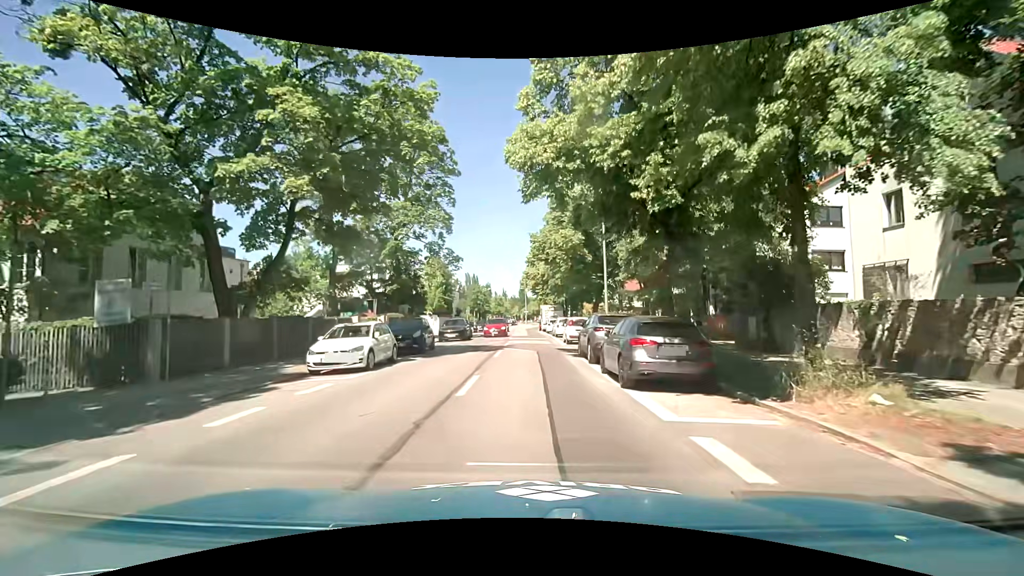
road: secondary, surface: asphalt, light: Day
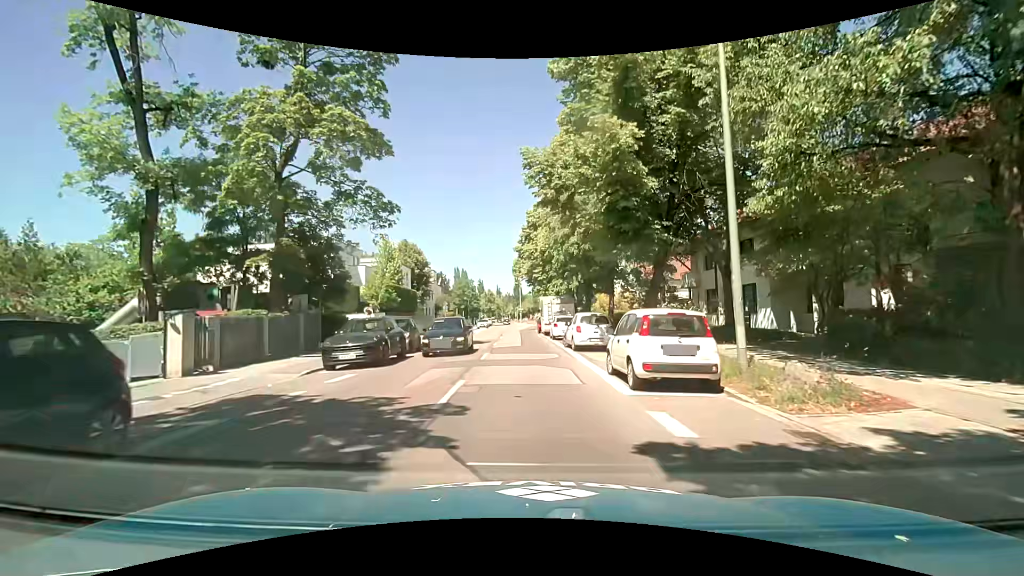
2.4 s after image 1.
(+0.2, +18.5) m; -1°
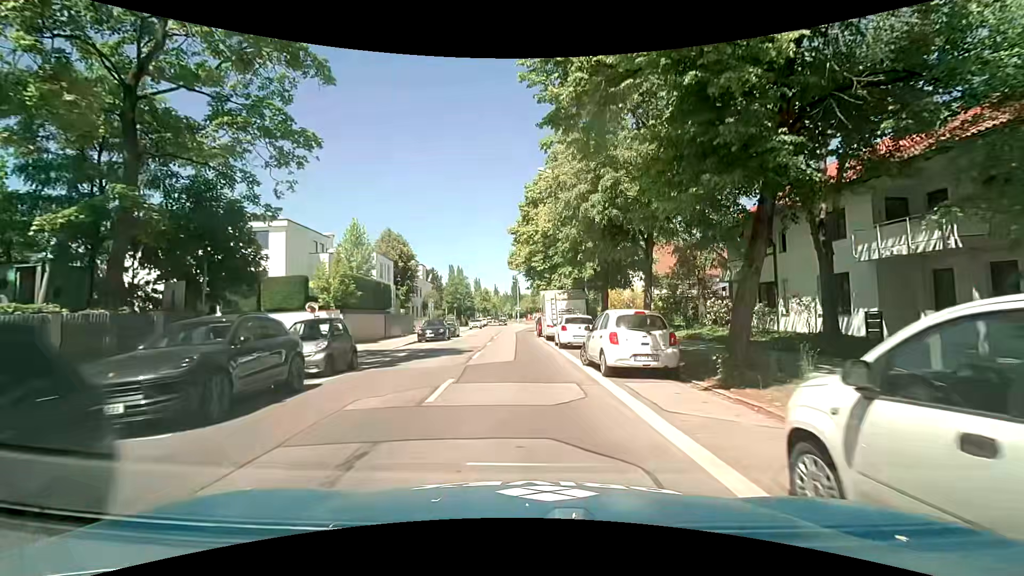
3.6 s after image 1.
(+0.2, +8.4) m; +2°
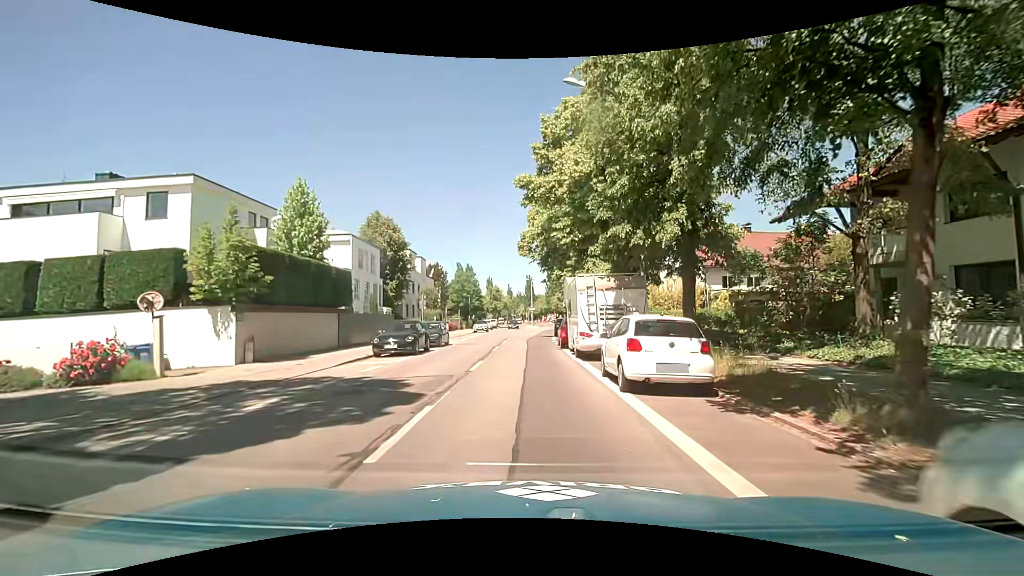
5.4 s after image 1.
(-0.1, +11.8) m; -1°
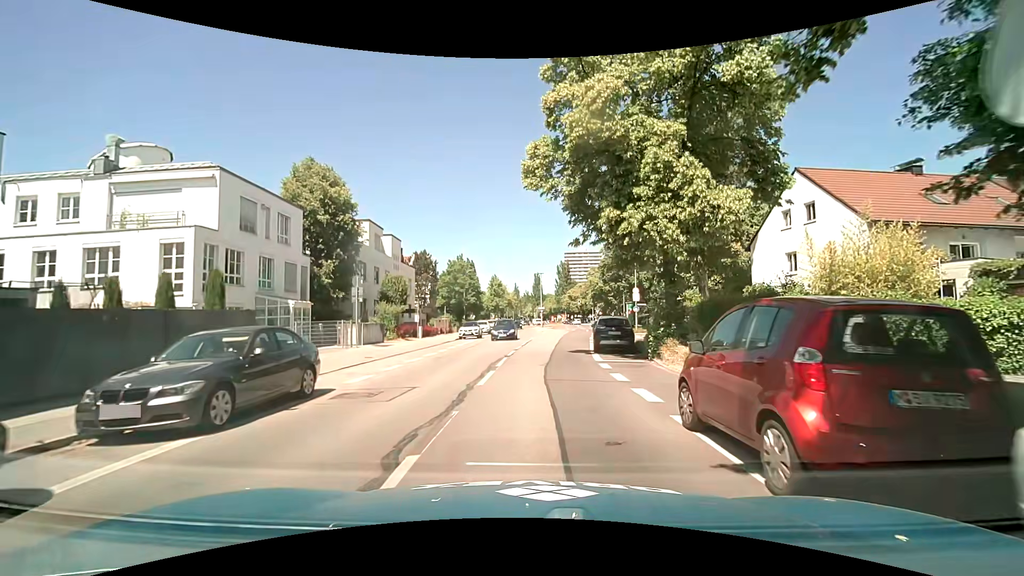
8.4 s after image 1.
(-0.4, +20.0) m; 0°
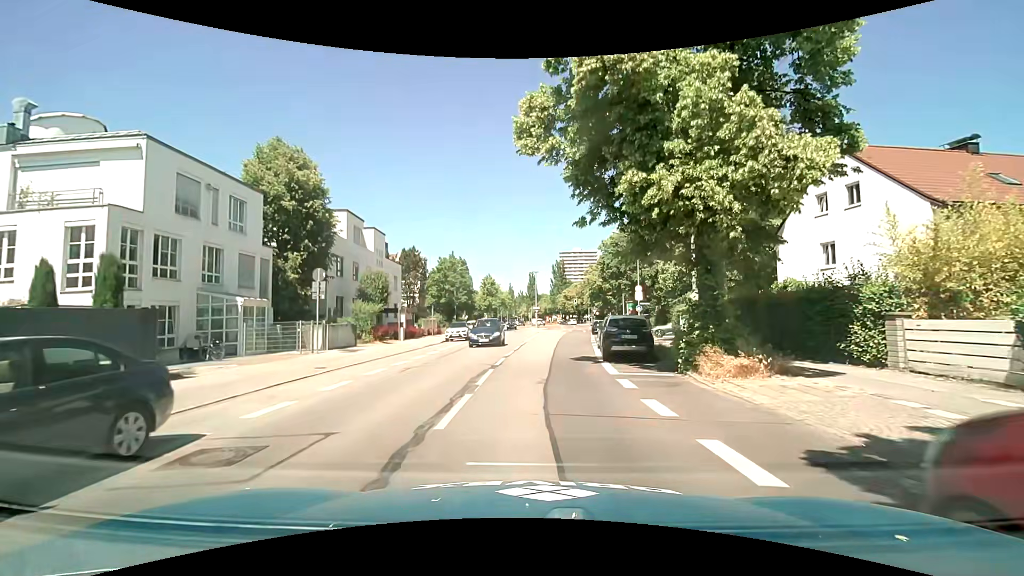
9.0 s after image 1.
(0.0, +4.2) m; 0°
(0, +10) (+1, +20) (+2, +30) (+3, +40) (+3, +50) (+5, +60) (+6, +70) (+7, +80) (+8, +90) (+9, +100) m
